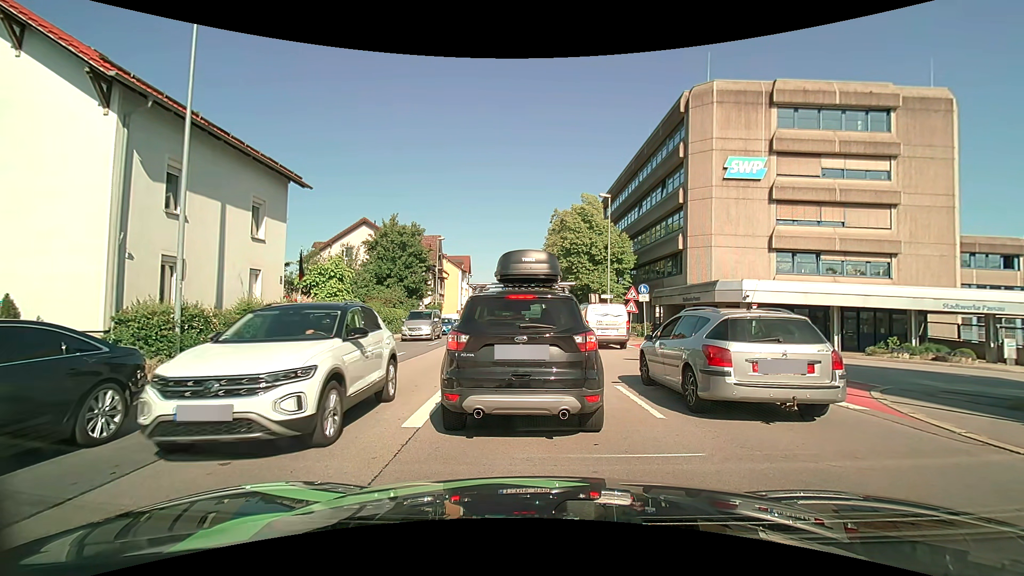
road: primary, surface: asphalt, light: Day
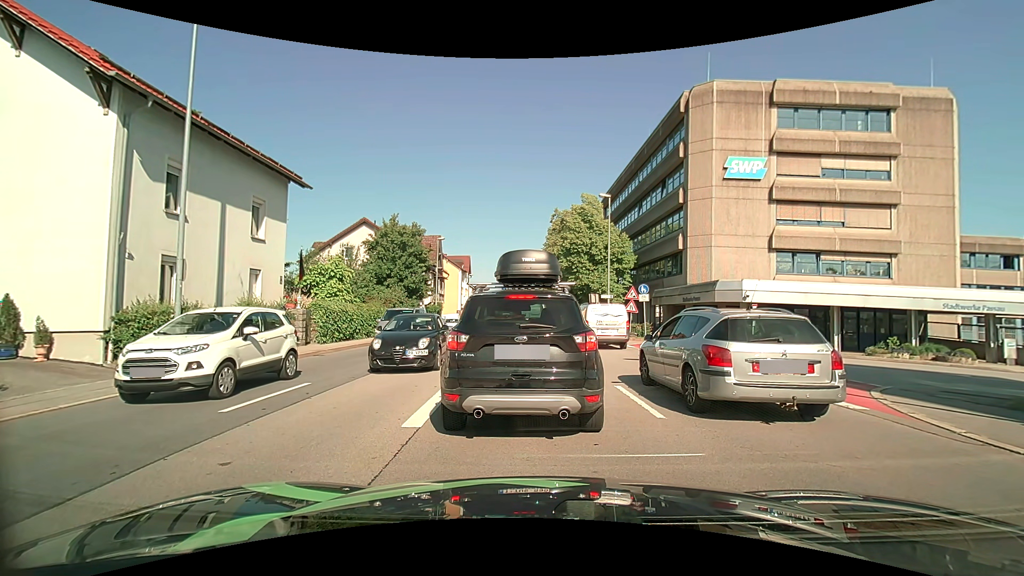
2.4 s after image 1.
(0.0, 0.0) m; 0°
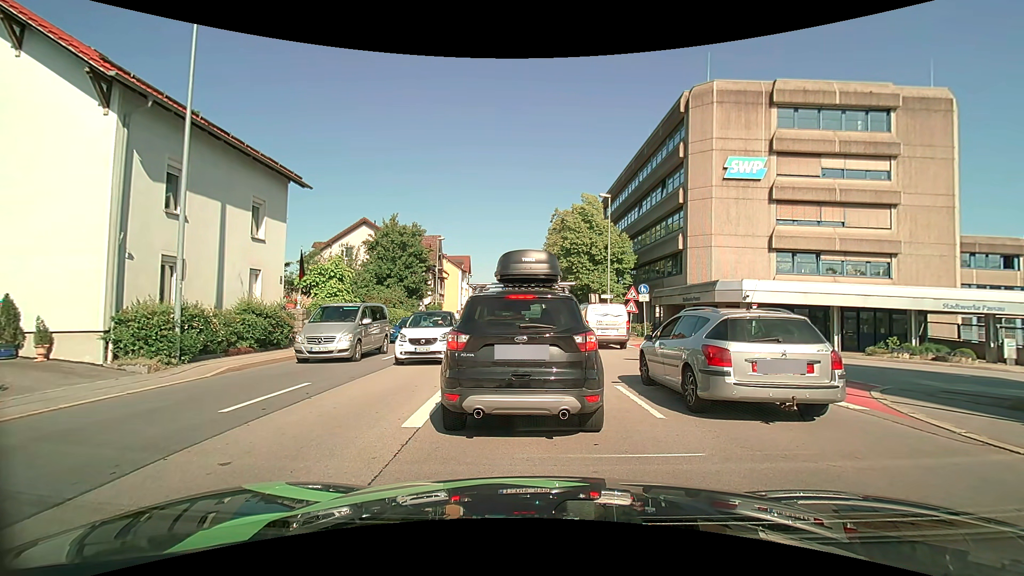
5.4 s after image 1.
(0.0, 0.0) m; 0°
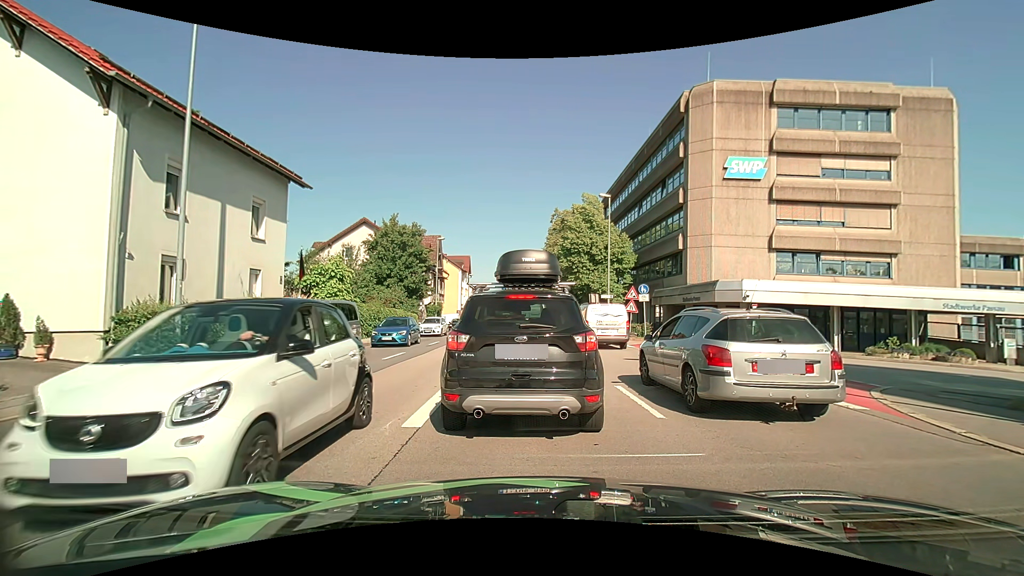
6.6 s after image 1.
(0.0, 0.0) m; 0°
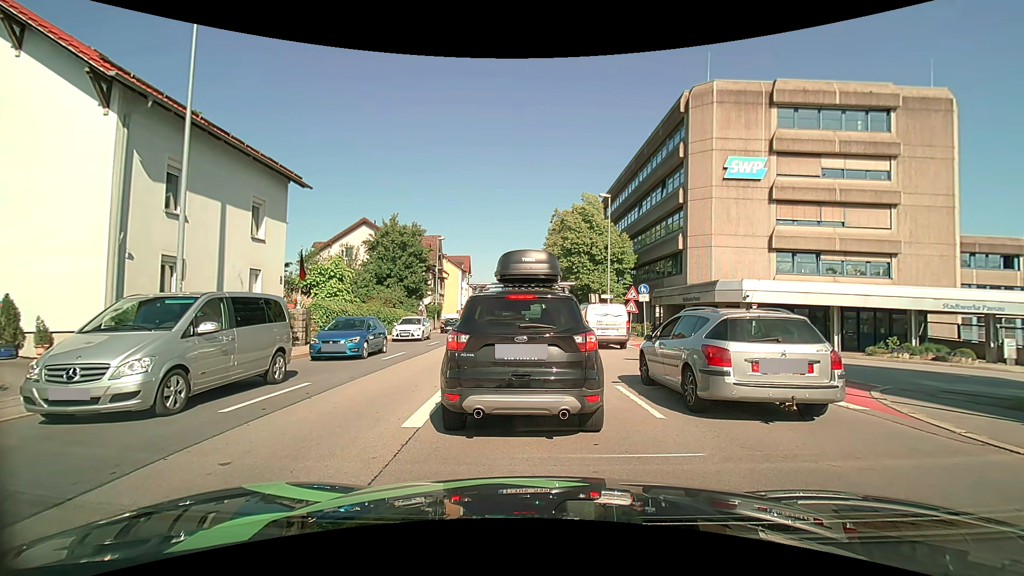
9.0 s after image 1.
(0.0, 0.0) m; 0°
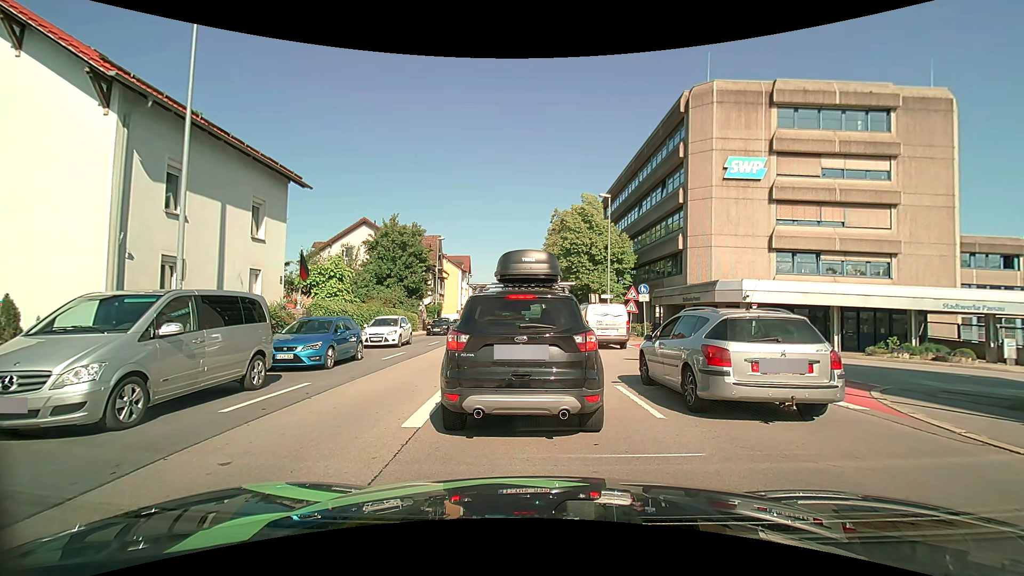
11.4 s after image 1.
(0.0, 0.0) m; 0°
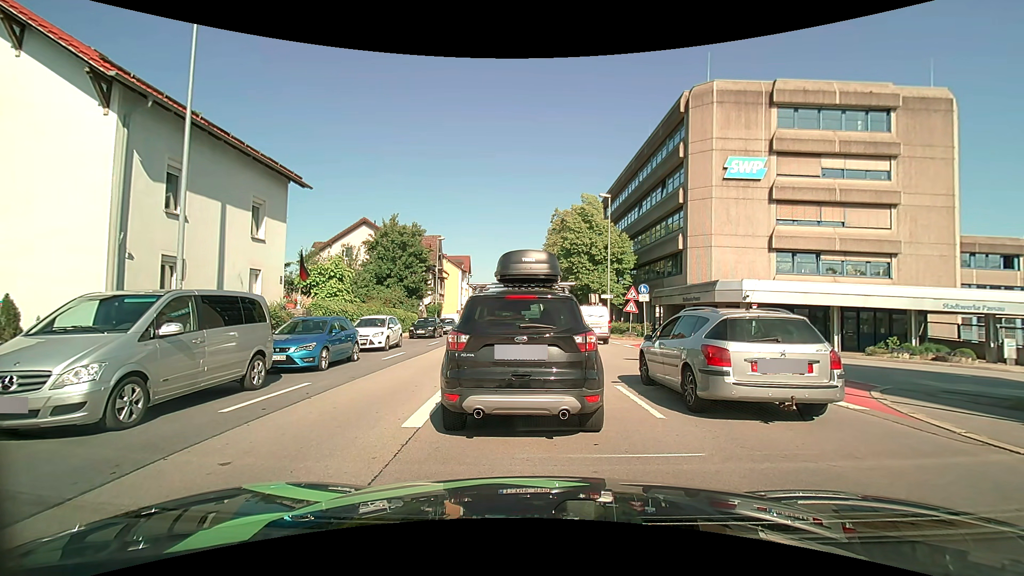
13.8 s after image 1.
(0.0, 0.0) m; 0°
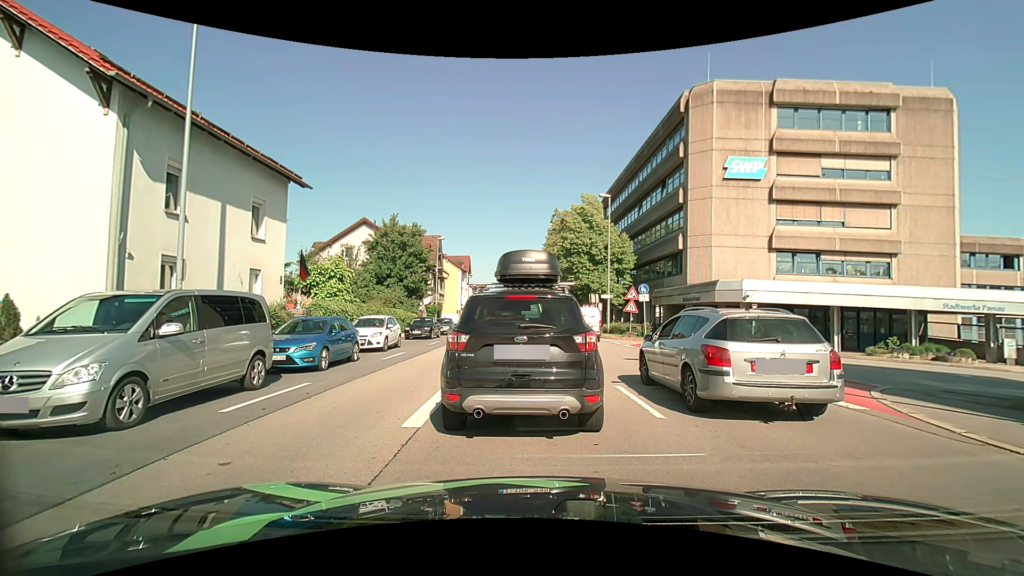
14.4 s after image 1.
(0.0, 0.0) m; 0°
